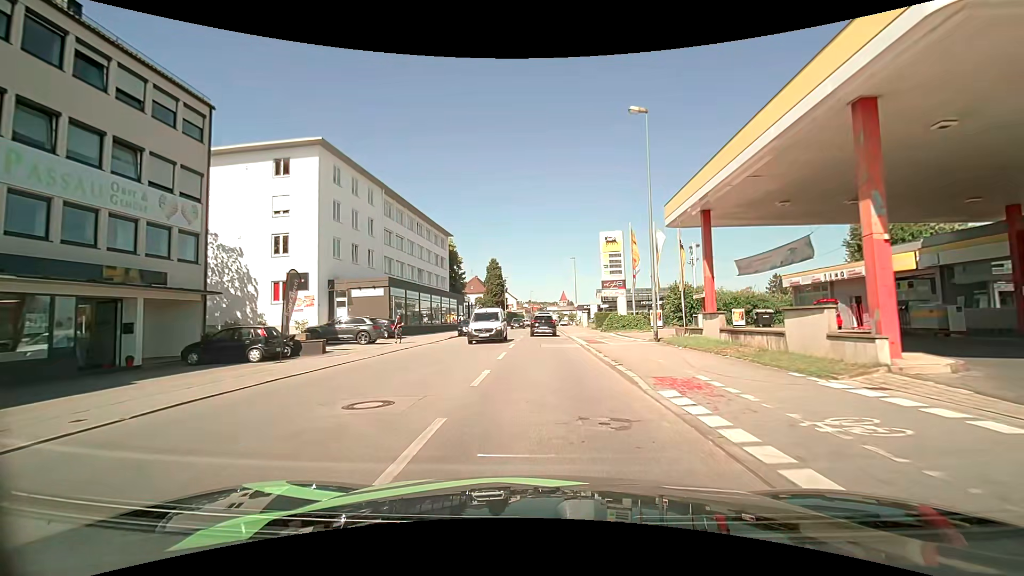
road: tertiary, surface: asphalt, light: Day
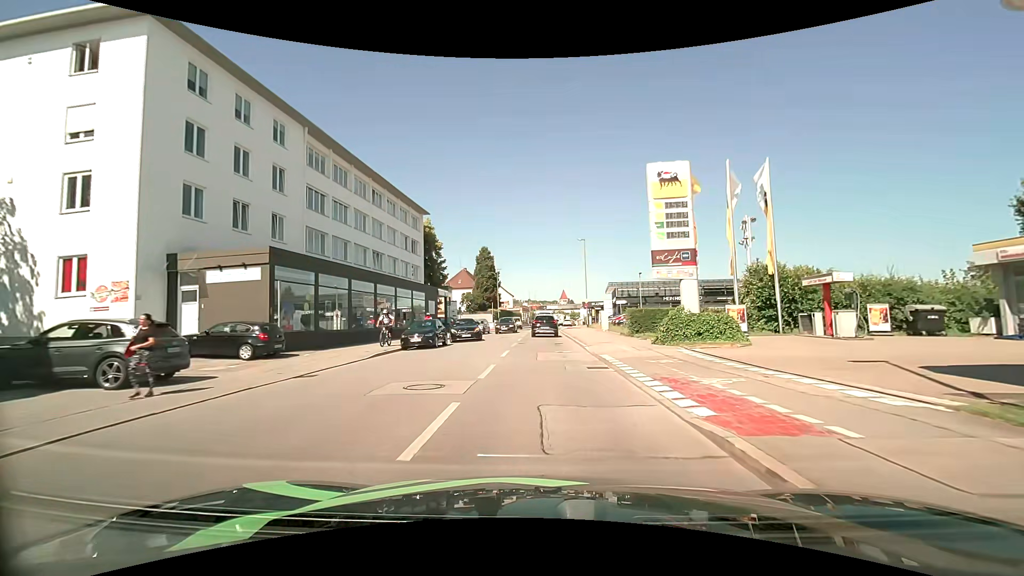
(0.0, +16.9) m; 0°
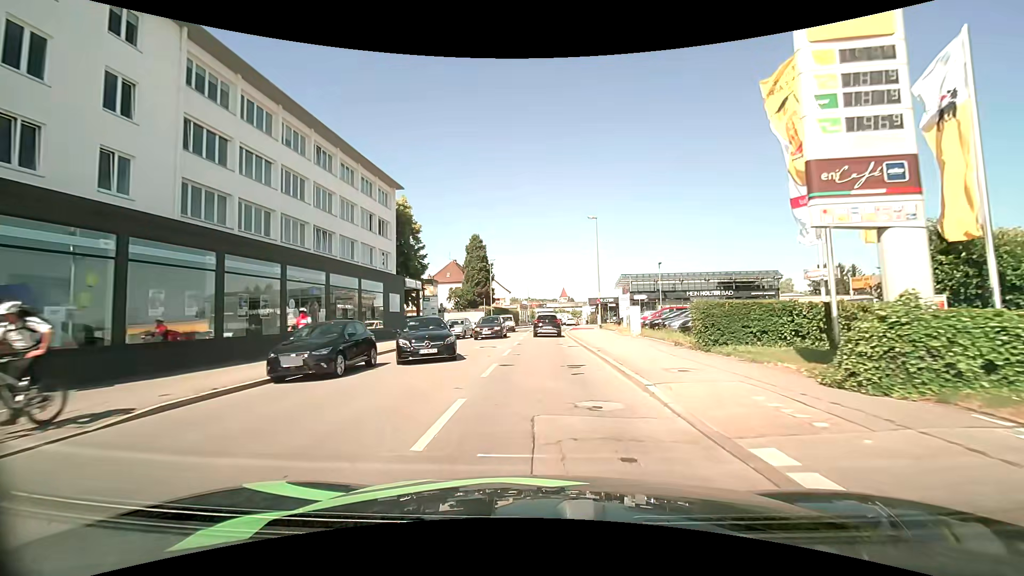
(+0.1, +11.9) m; 0°
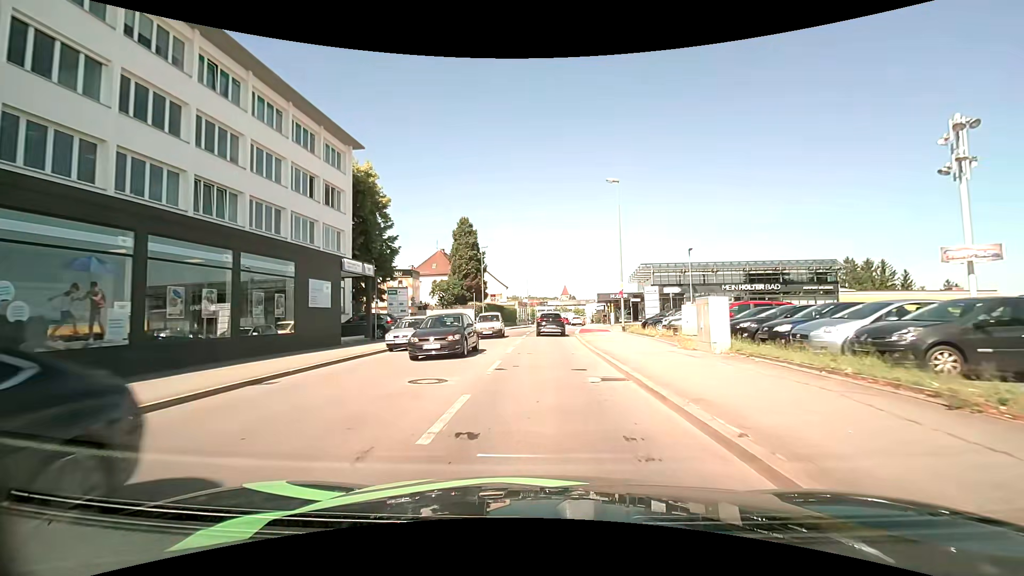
(+0.2, +11.9) m; 0°
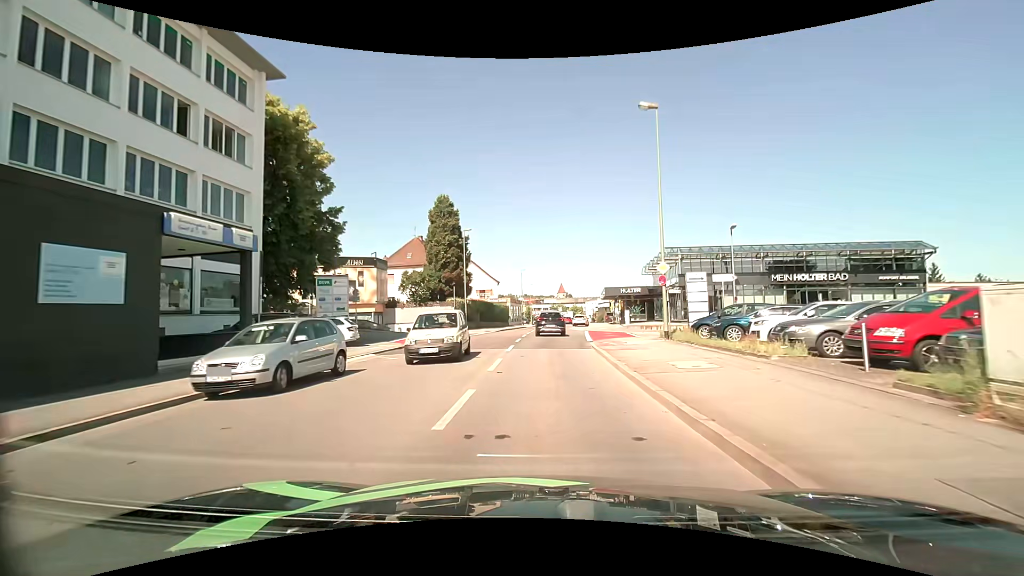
(+0.1, +11.7) m; 0°
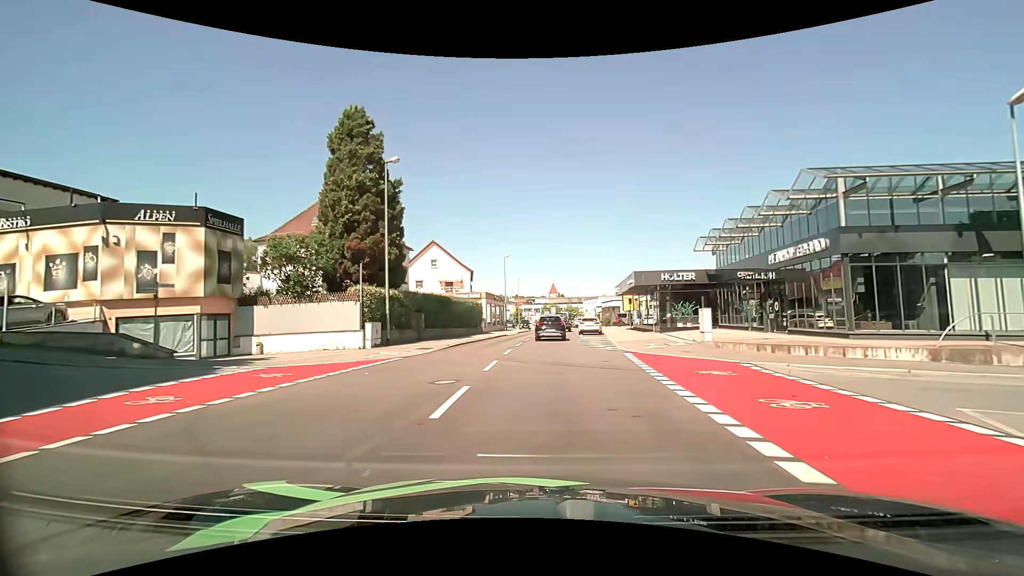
(+0.5, +23.1) m; +1°
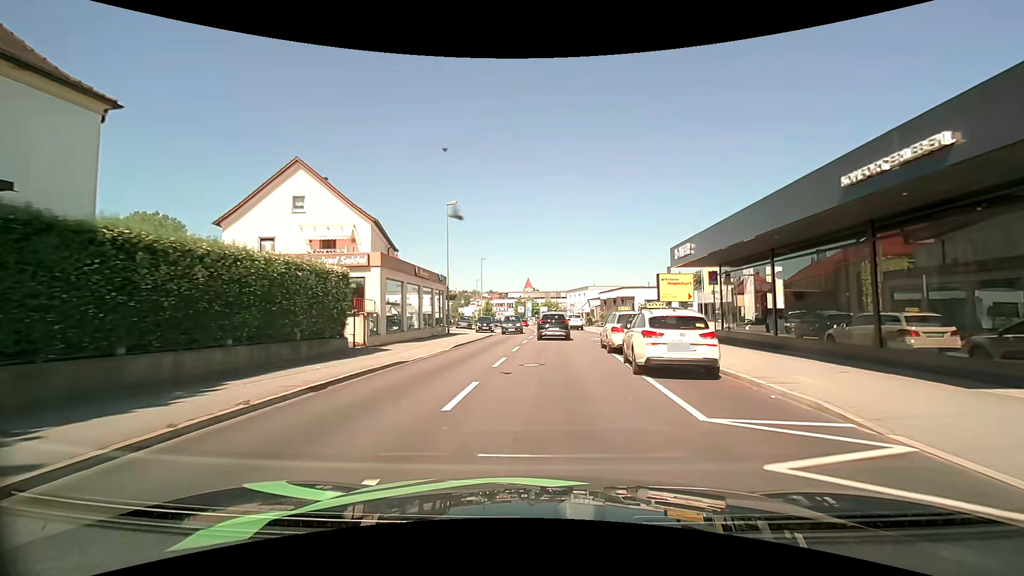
(+0.6, +29.6) m; +3°
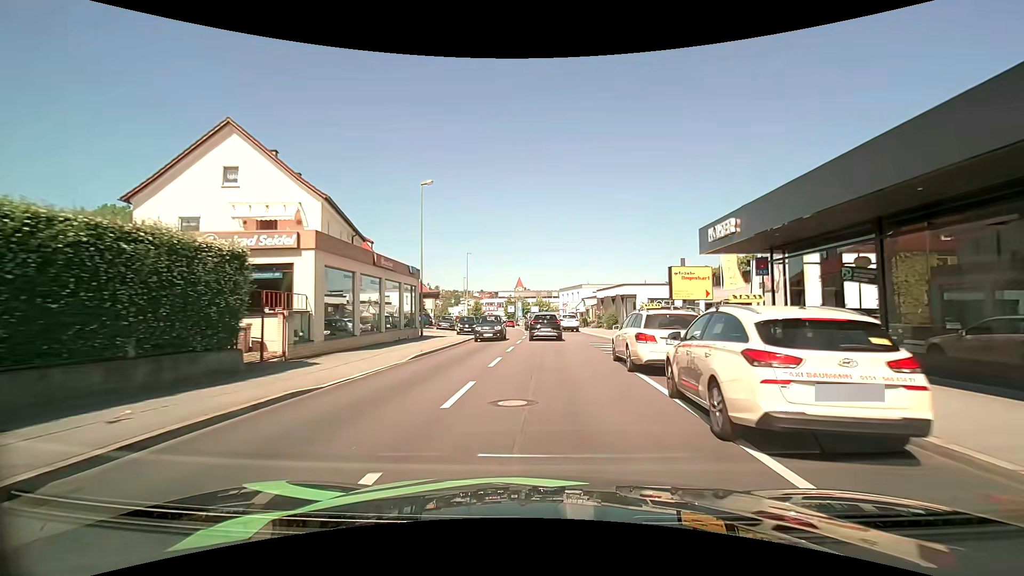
(0.0, +5.8) m; +1°
(0, +10) (+1, +20) (+1, +30) (0, +40) (0, +50) (-1, +60) (-2, +70) (-2, +80) (-3, +90) (-5, +100) m
